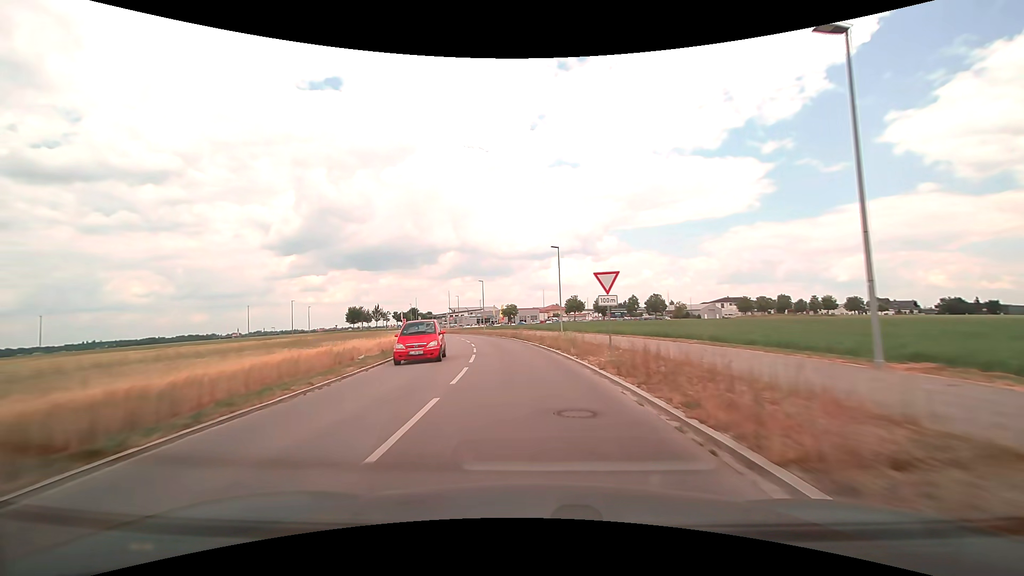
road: tertiary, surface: asphalt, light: Day
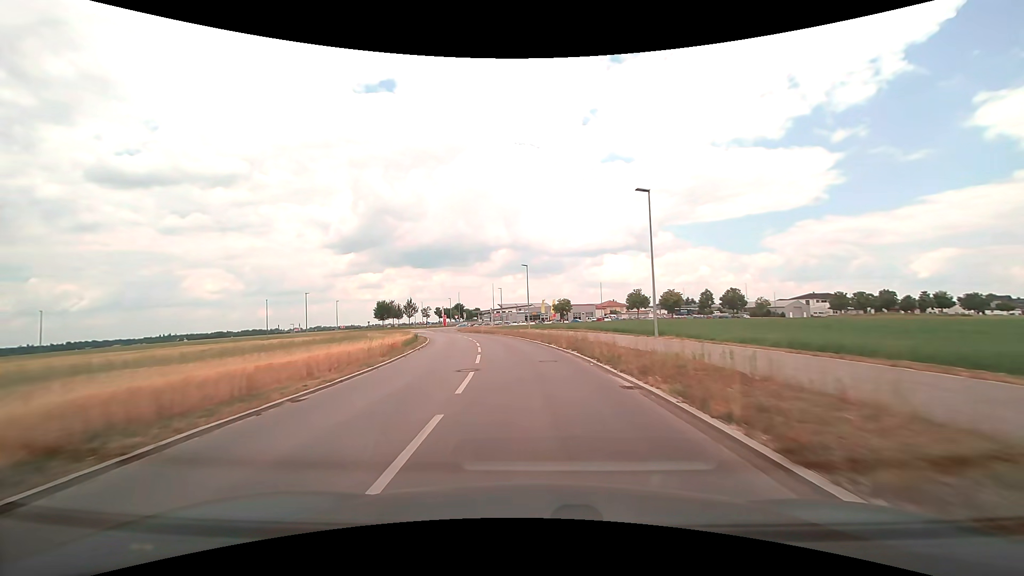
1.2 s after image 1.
(-1.2, +19.7) m; -7°
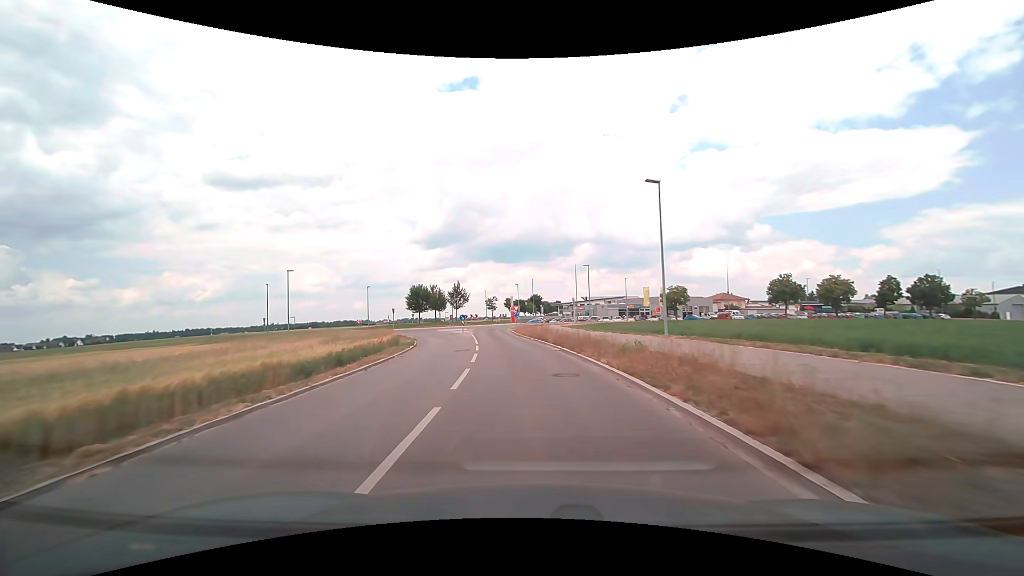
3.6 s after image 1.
(-2.9, +36.0) m; -9°
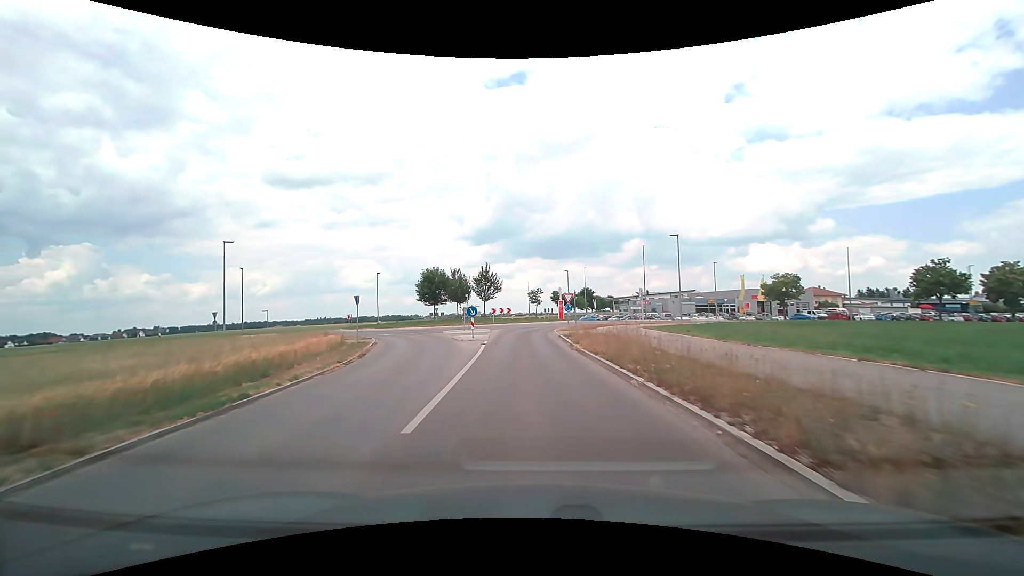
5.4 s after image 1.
(-1.1, +21.7) m; -6°
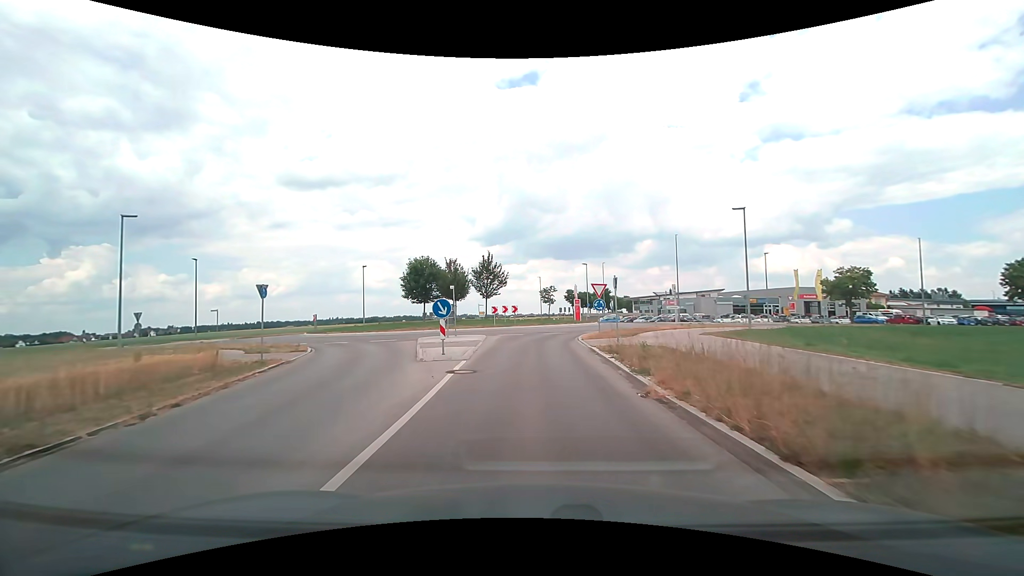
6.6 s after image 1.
(-0.1, +11.3) m; -1°
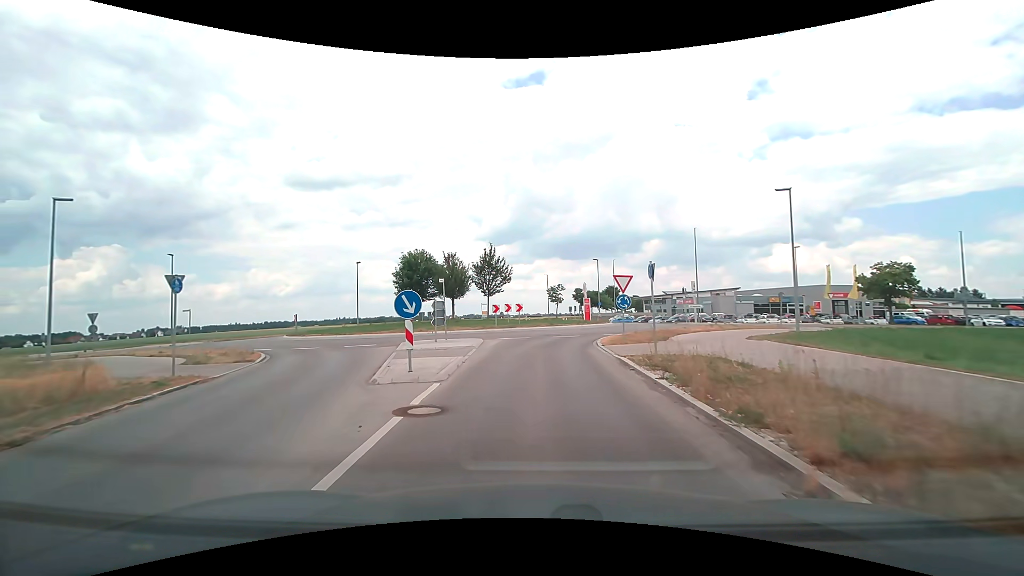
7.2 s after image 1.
(0.0, +4.8) m; -1°
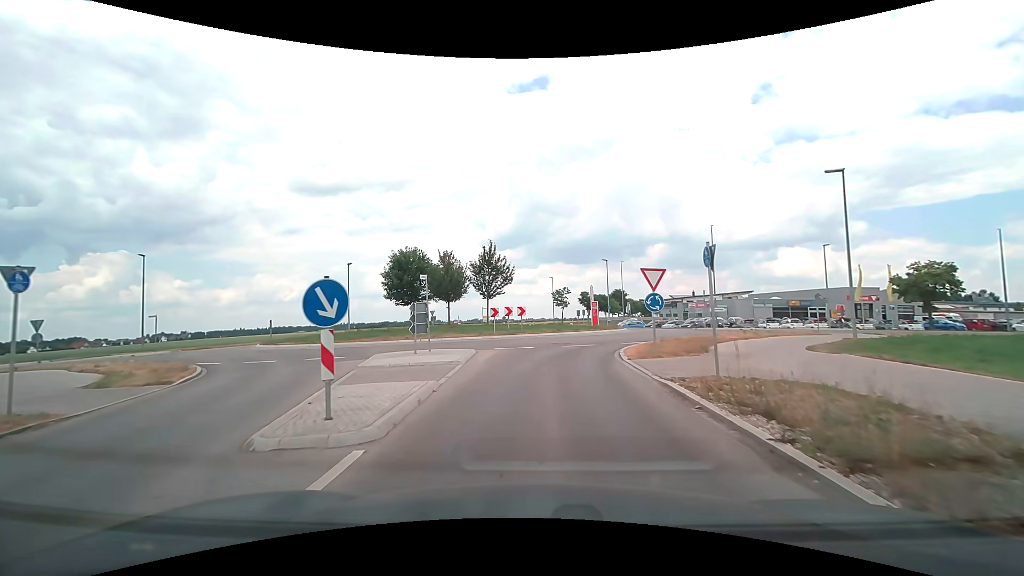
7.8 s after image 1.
(0.0, +4.3) m; 0°
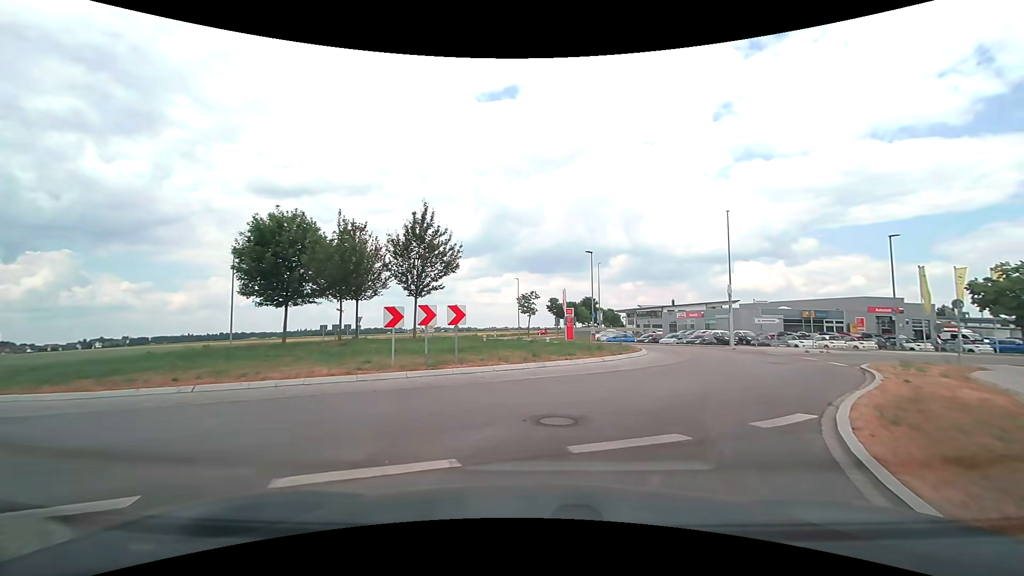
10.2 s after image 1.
(+0.1, +15.1) m; +4°
(+2, +10) (+6, +18) (+14, +25) (+23, +29) (+33, +32) (+42, +34) (+52, +36) (+62, +37) (+72, +39) (+82, +41) m
